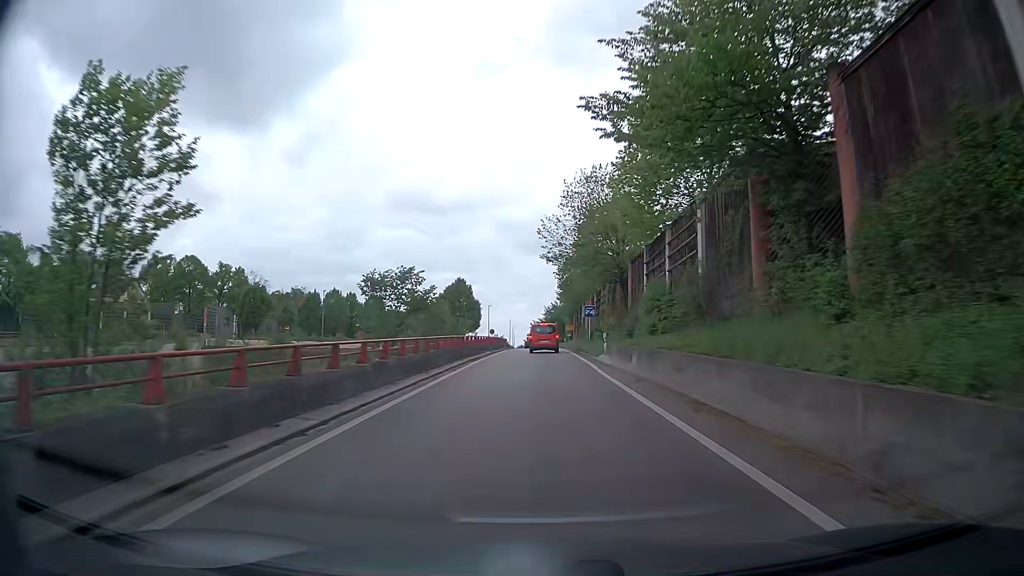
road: trunk_link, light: Day
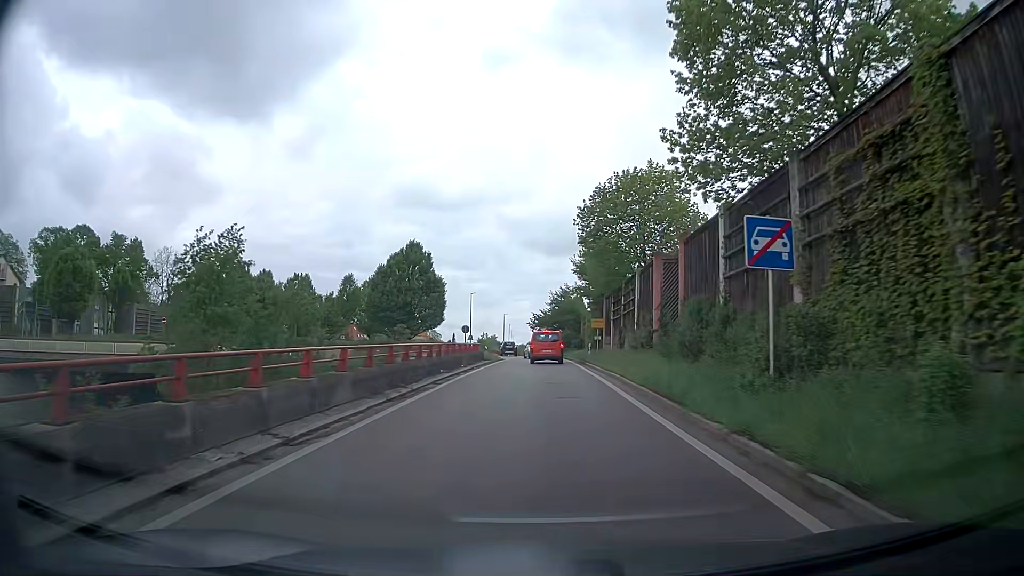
(-0.5, +38.1) m; -1°
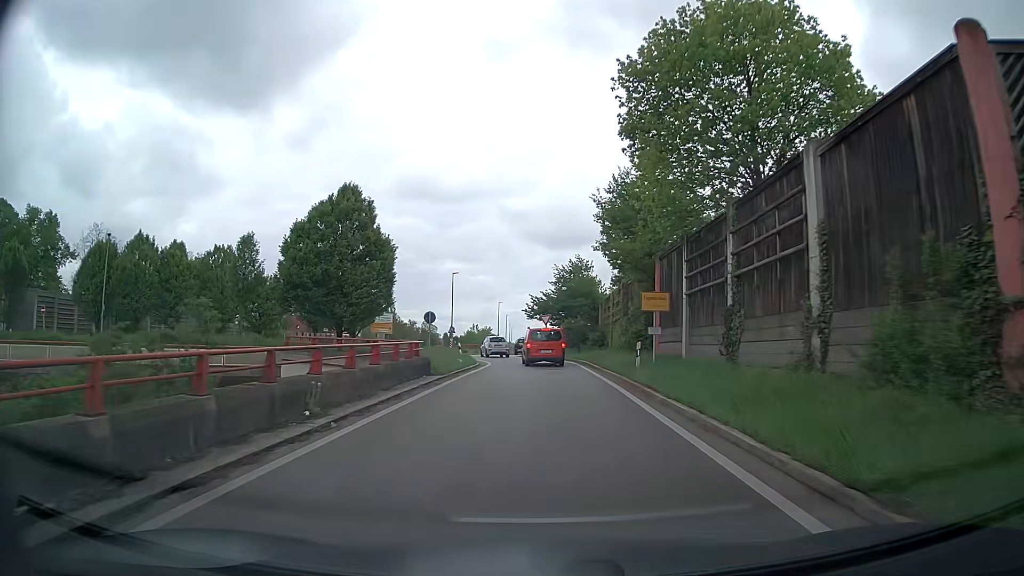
(+0.1, +20.9) m; 0°
(0, +10) (0, +20) (0, +30) (-2, +40) (-3, +50) (-3, +60) (-2, +70) (0, +79) (+2, +89) (+3, +99) m
